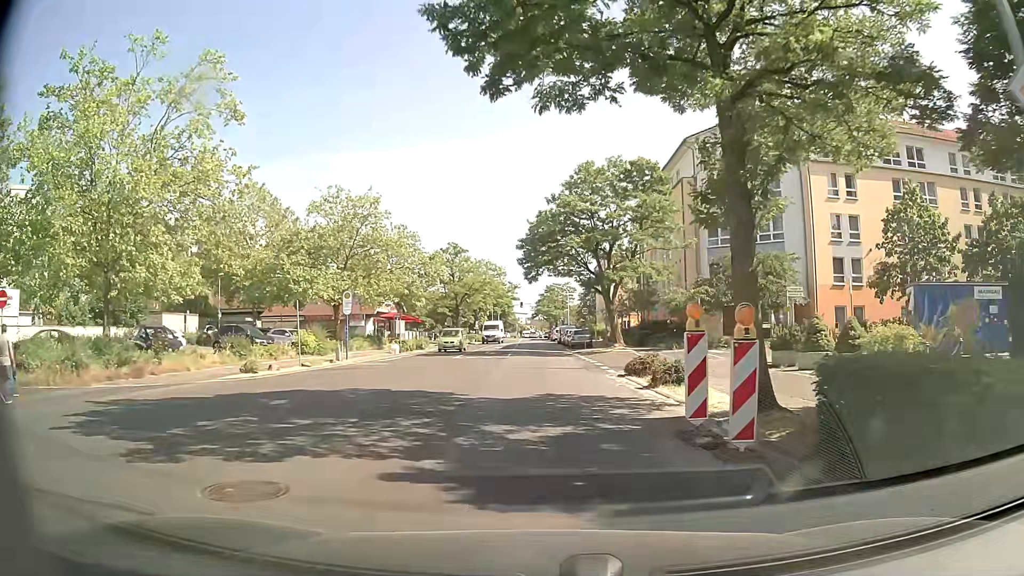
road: tertiary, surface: asphalt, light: Day
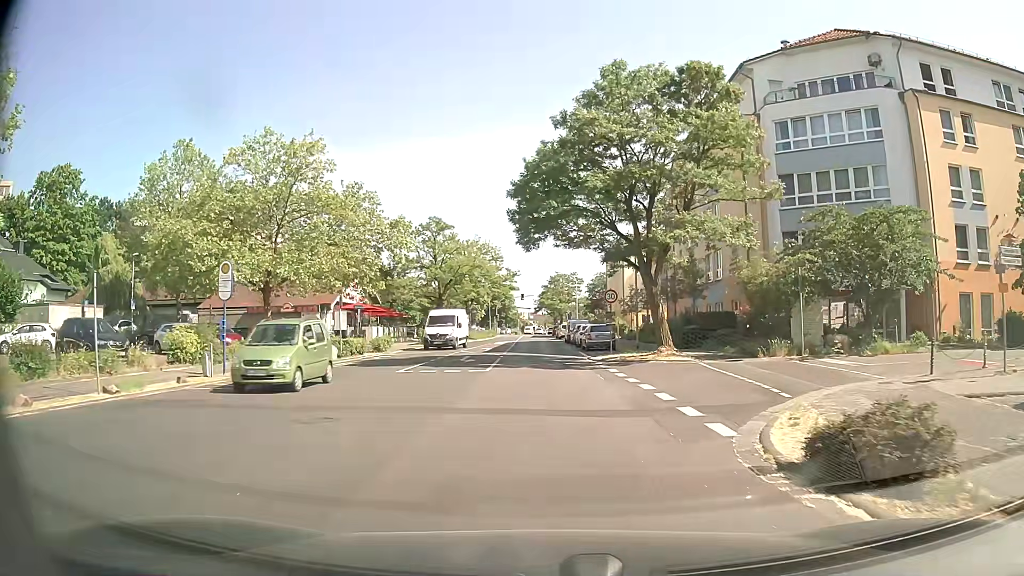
(0.0, +14.5) m; 0°
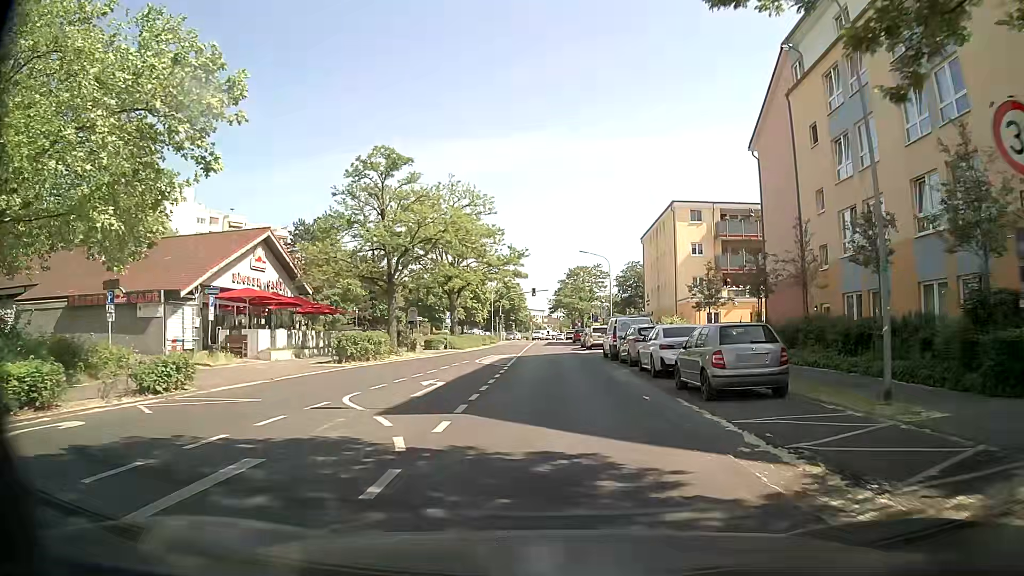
(-0.4, +24.8) m; -1°
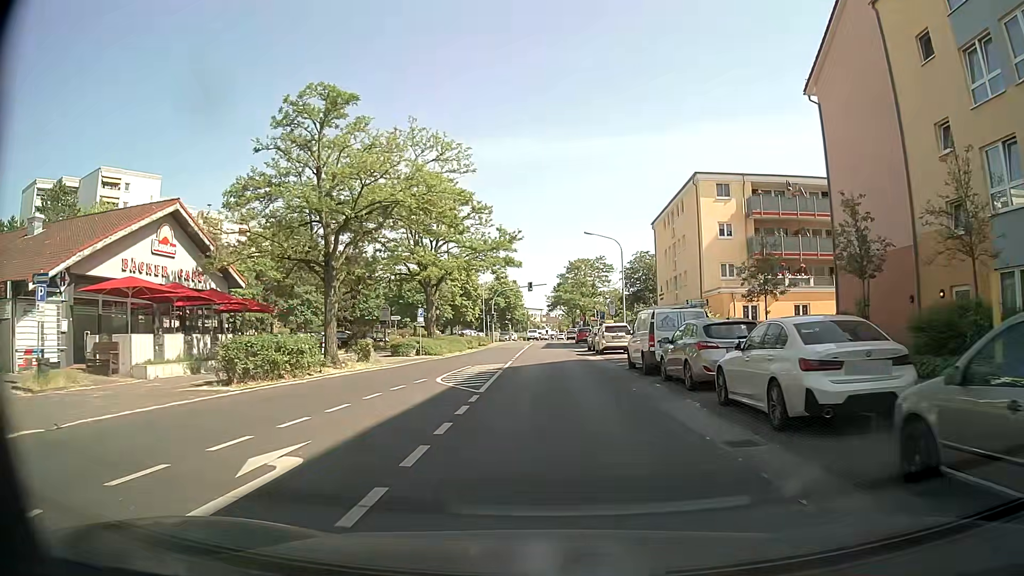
(-0.1, +10.2) m; -1°
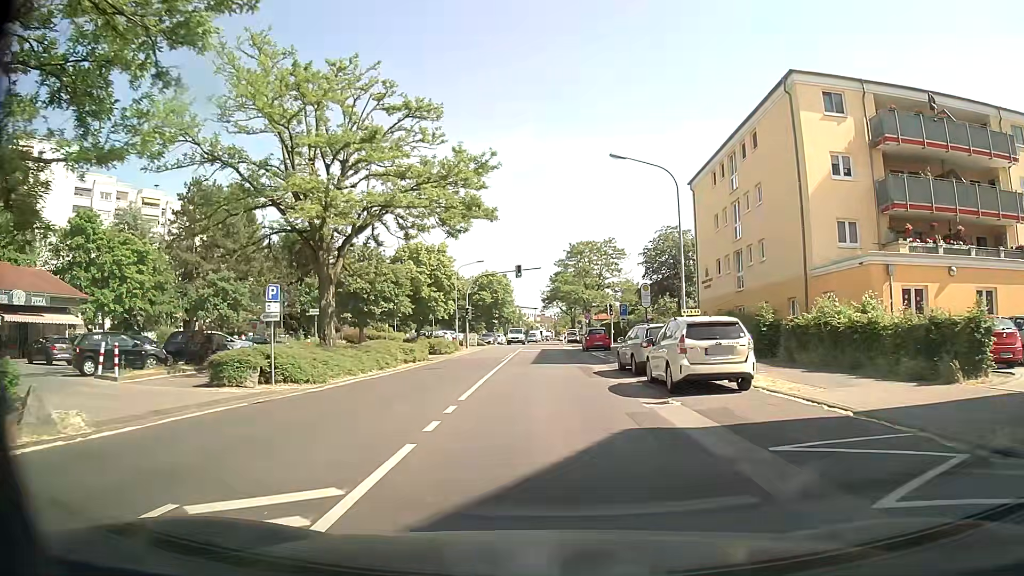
(+0.2, +20.7) m; +1°
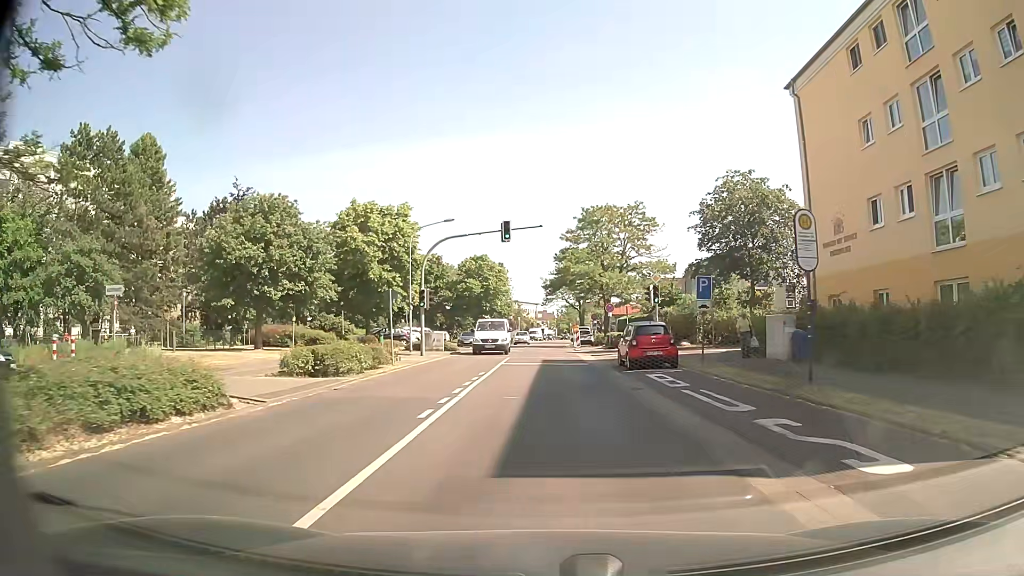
(-0.1, +21.3) m; 0°
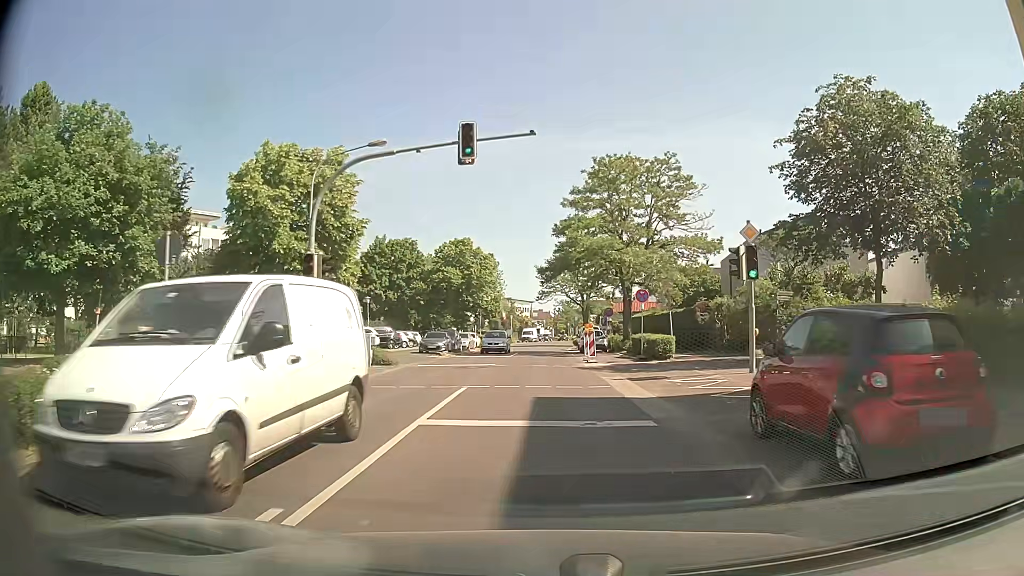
(-0.1, +16.4) m; 0°
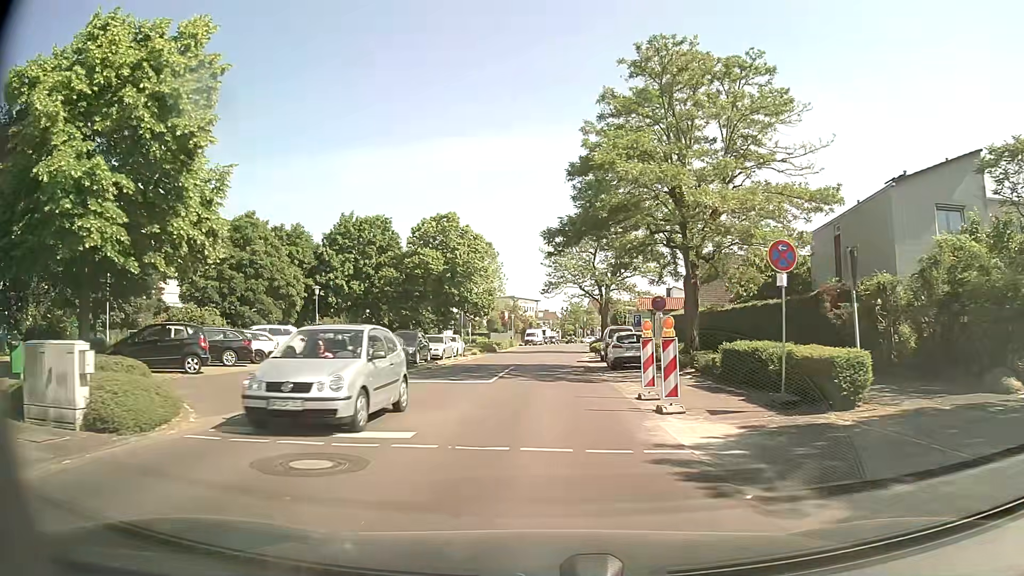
(-0.2, +16.7) m; -2°
(0, +10) (0, +20) (+1, +30) (+1, +40) (+2, +50) (+2, +60) (+3, +70) (+4, +80) (+5, +90) (+6, +100) m
